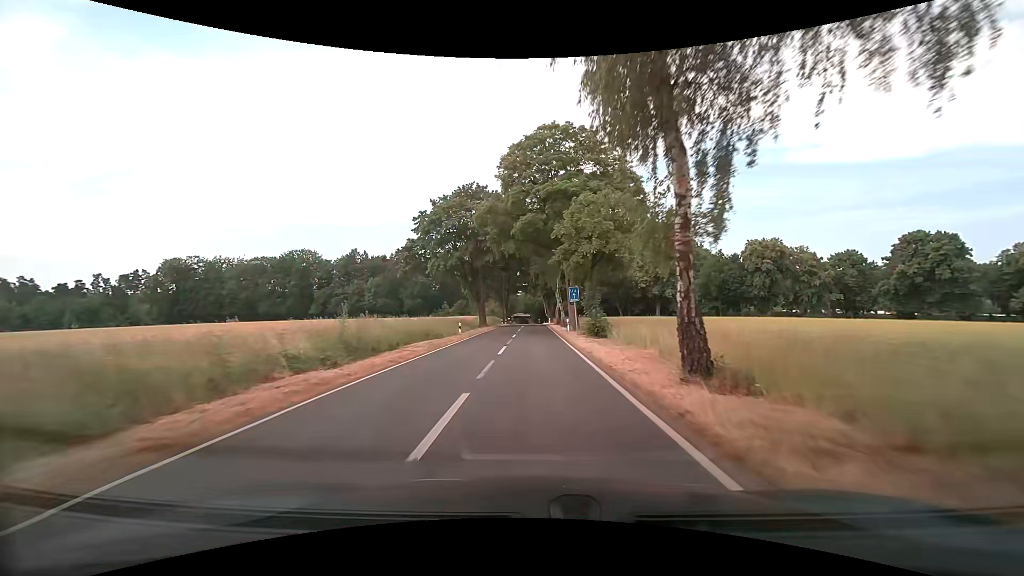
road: tertiary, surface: asphalt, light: Day
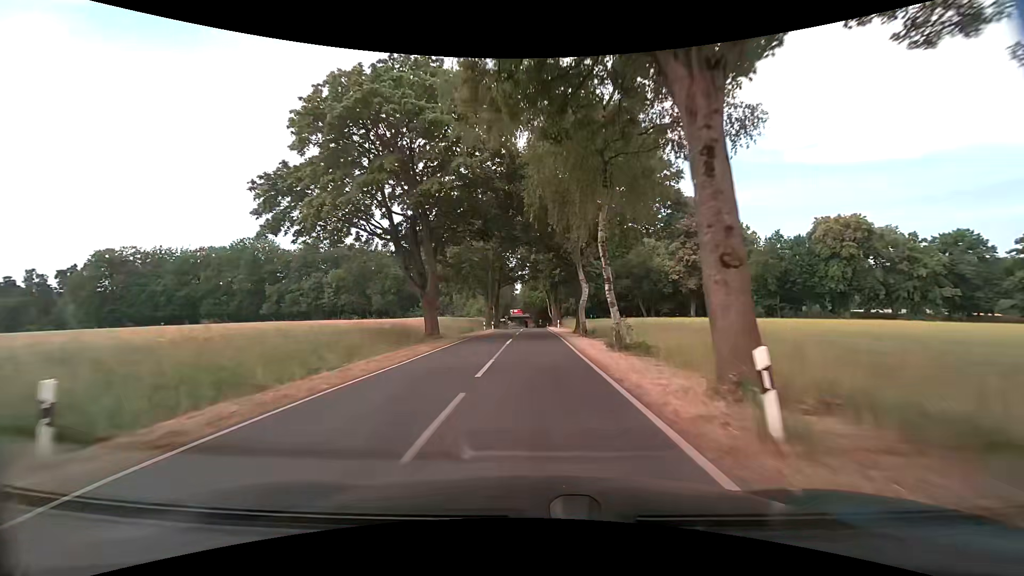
(0.0, +29.8) m; 0°
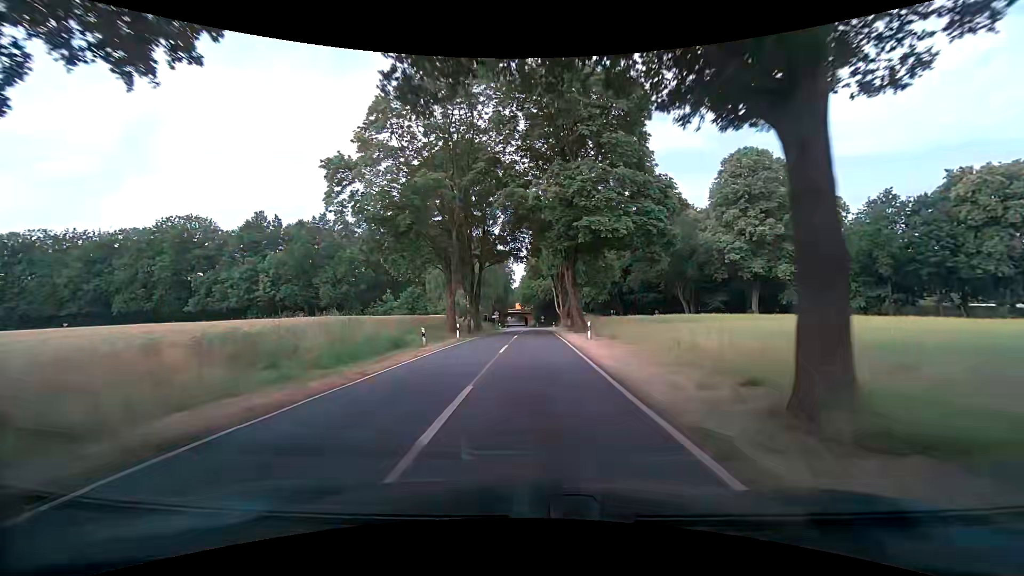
(0.0, +29.5) m; 0°
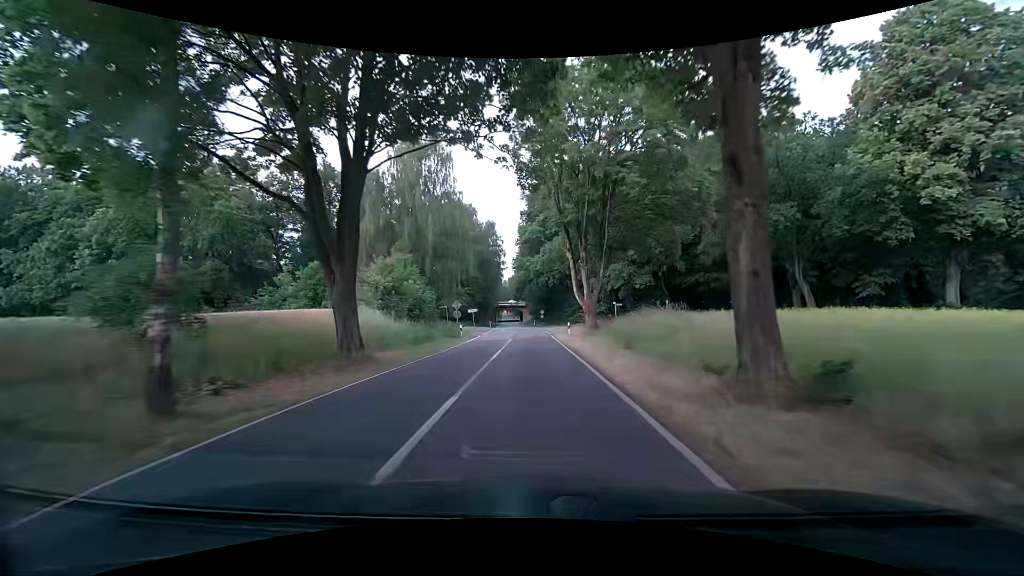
(+0.1, +36.9) m; 0°
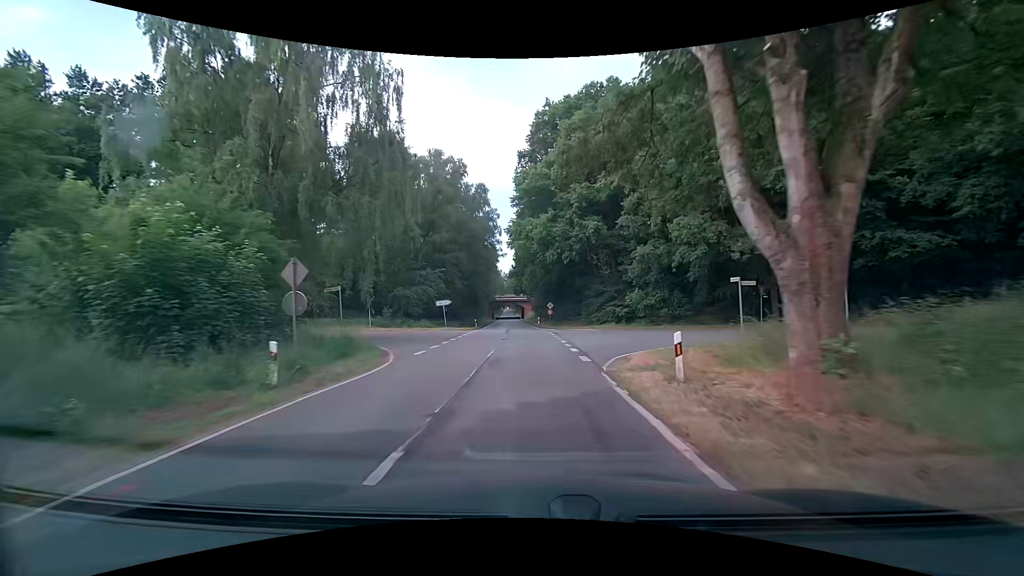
(-0.1, +27.3) m; 0°
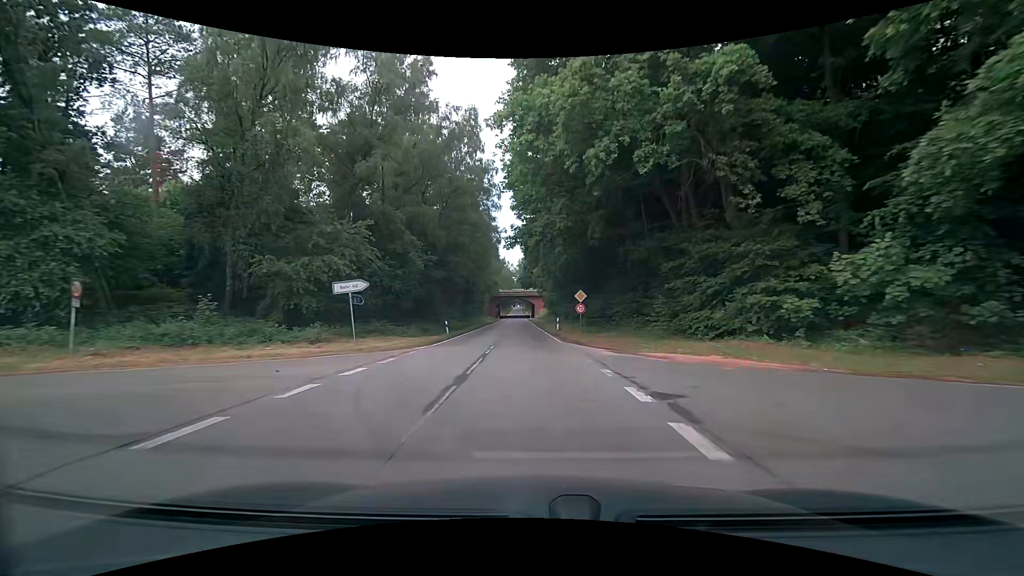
(-0.2, +27.8) m; -1°
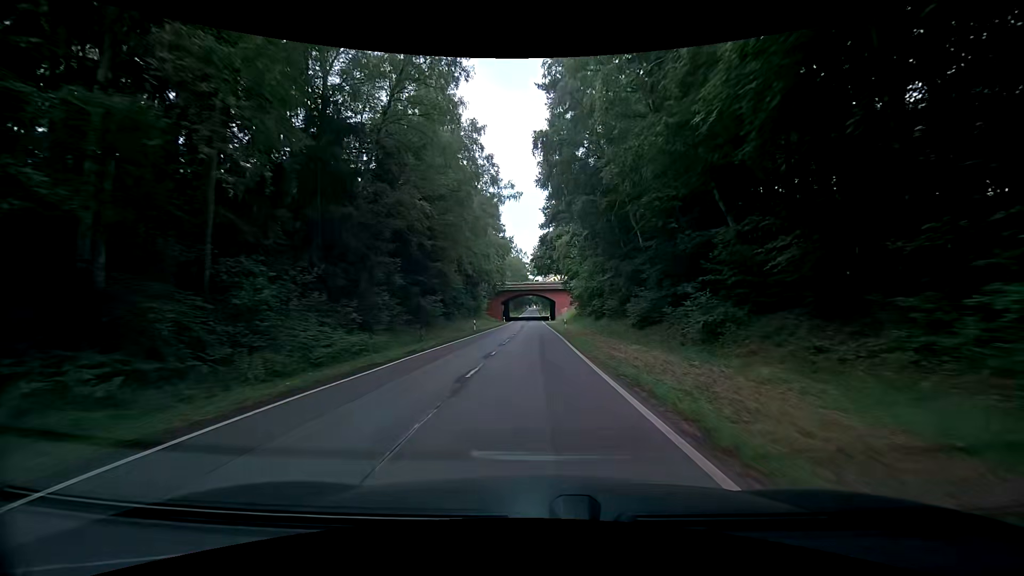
(-1.1, +38.1) m; -2°
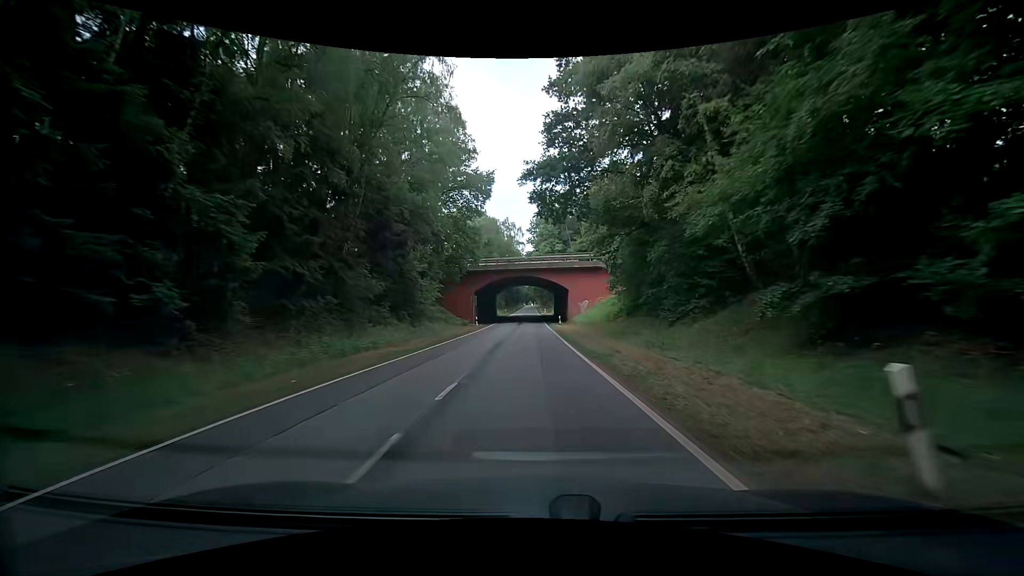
(-0.5, +40.4) m; -1°
